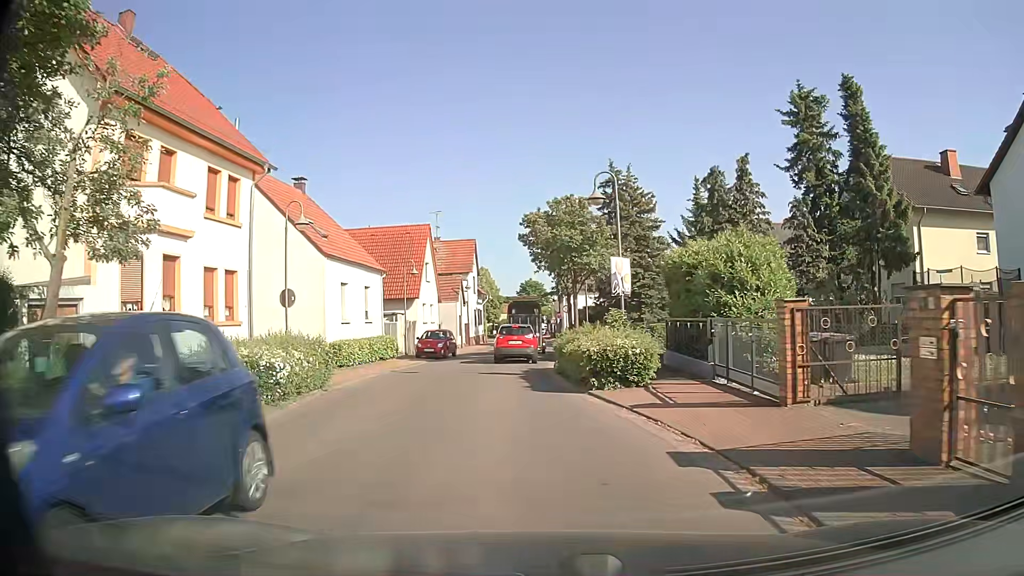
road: secondary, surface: asphalt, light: Day
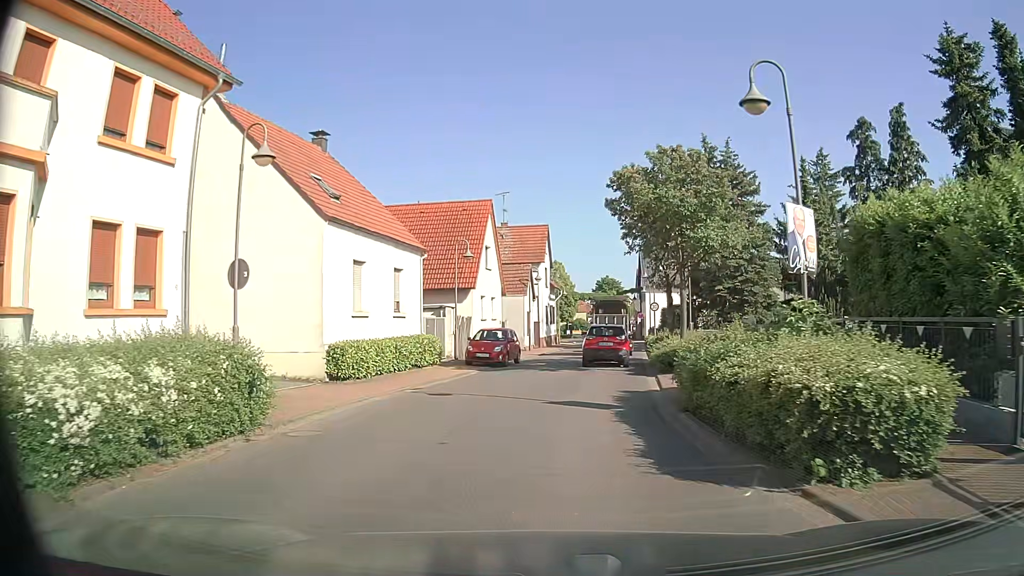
(-0.6, +8.3) m; -7°
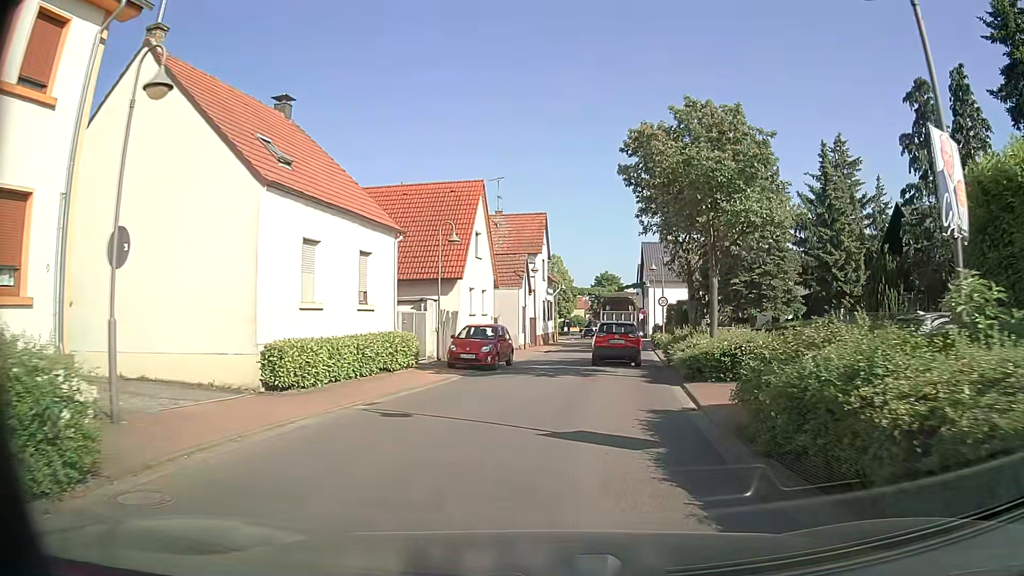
(0.0, +4.2) m; 0°
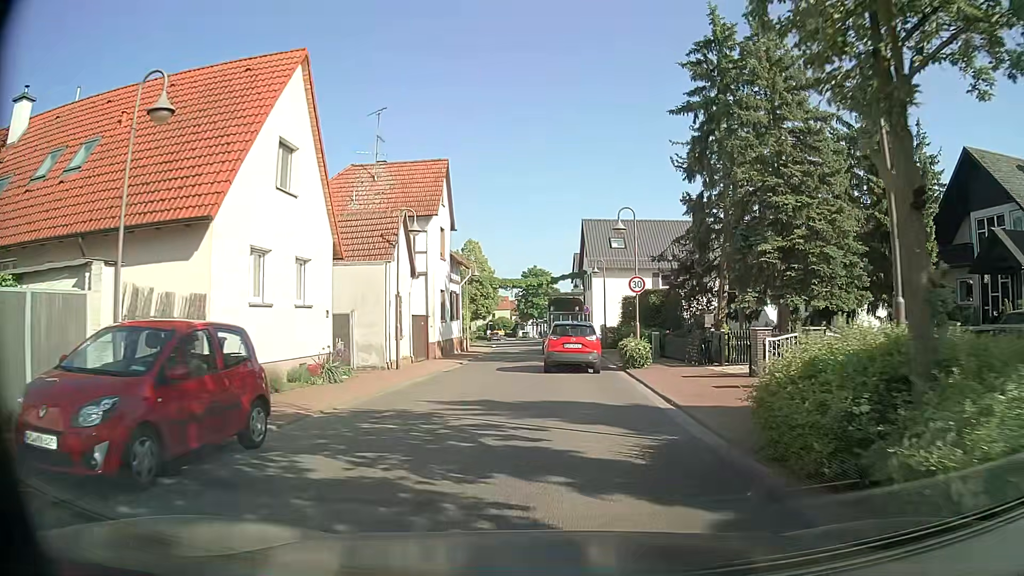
(+1.3, +16.8) m; +7°
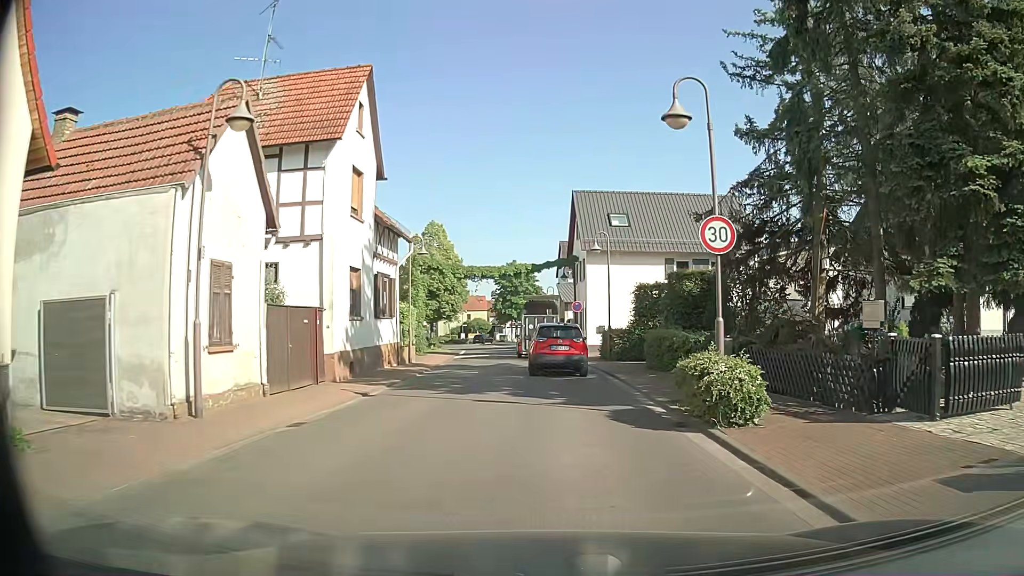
(0.0, +12.7) m; +1°
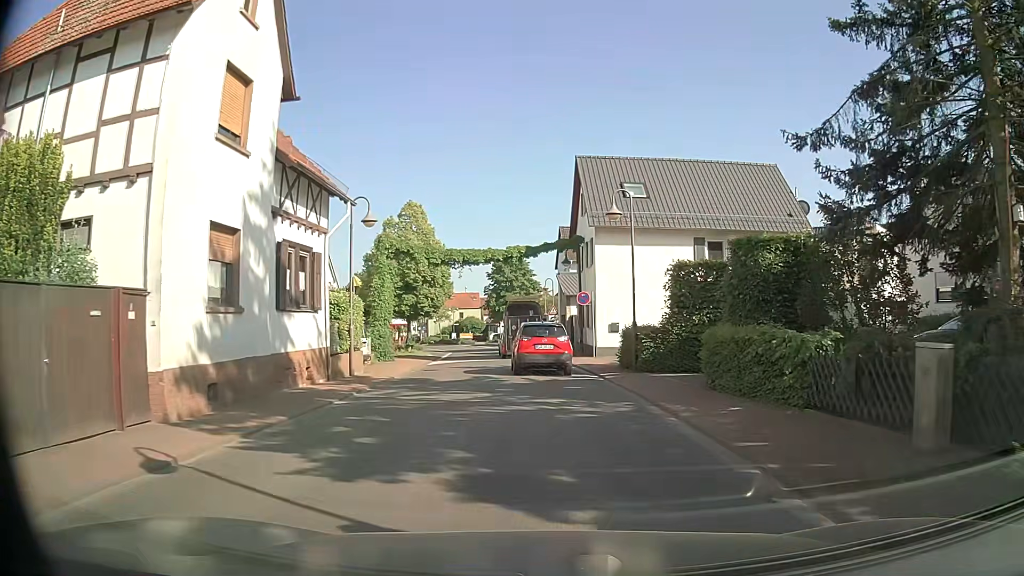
(0.0, +8.5) m; -1°
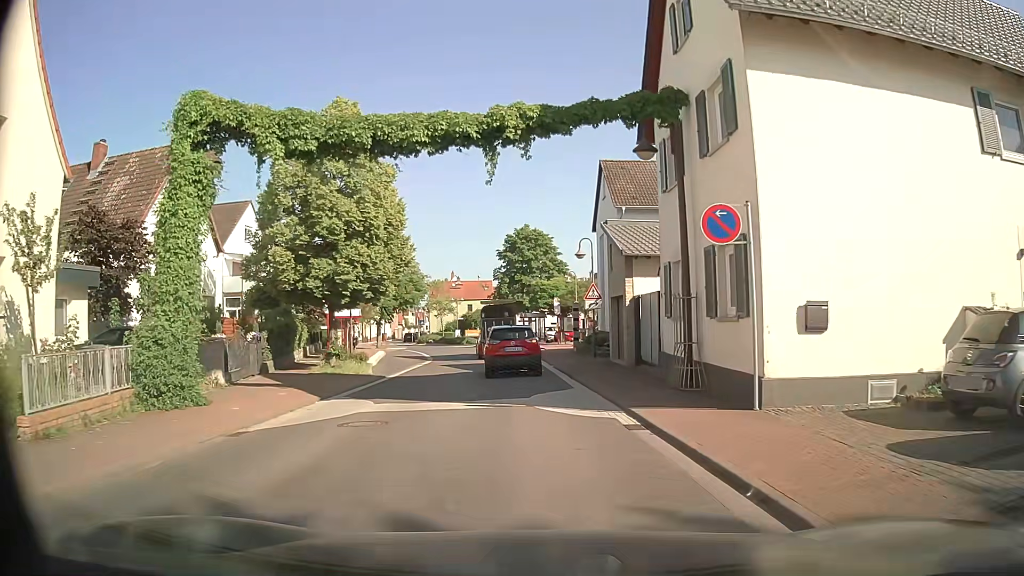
(0.0, +21.4) m; -1°
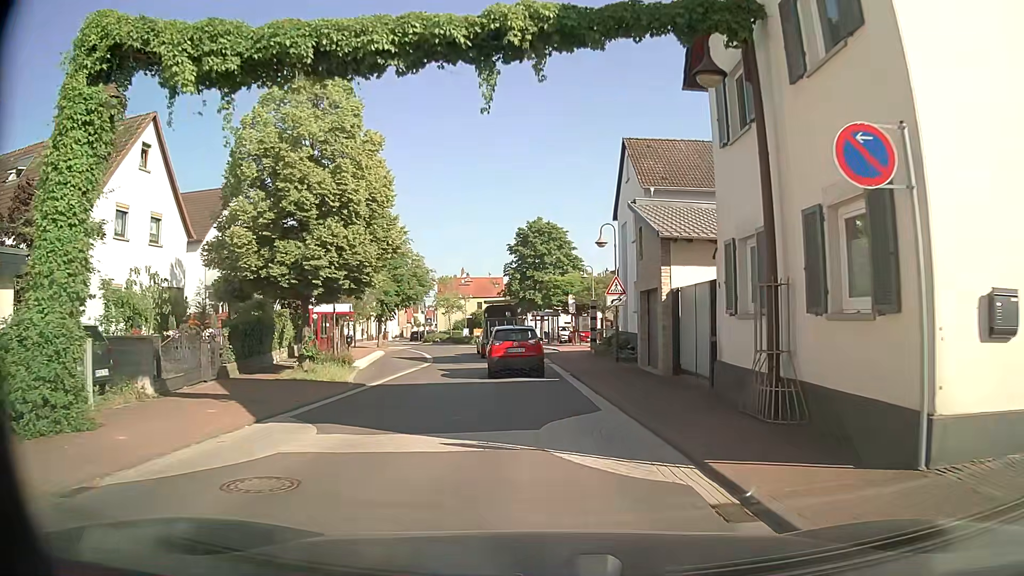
(0.0, +4.3) m; -1°
